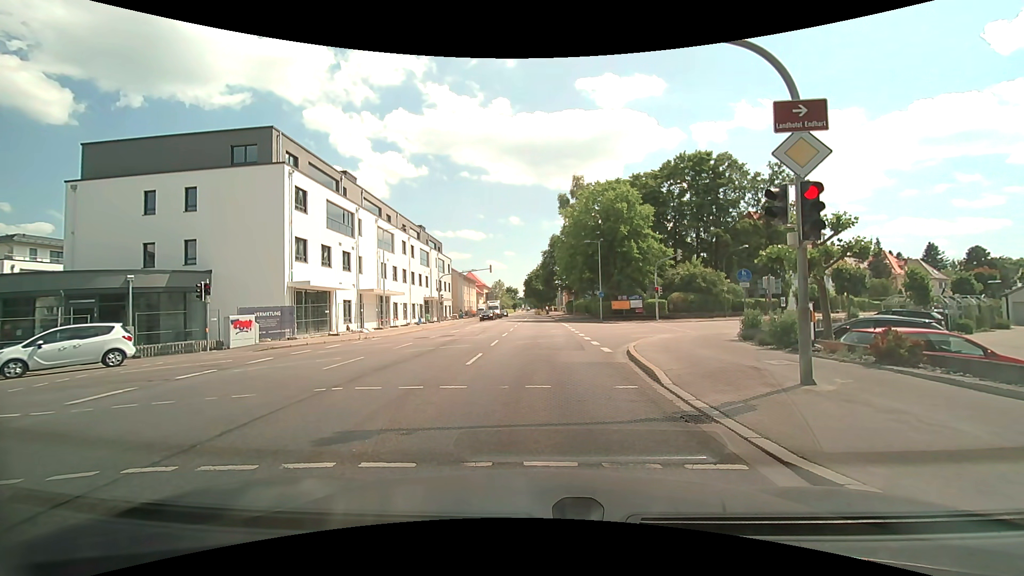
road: secondary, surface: asphalt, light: Day
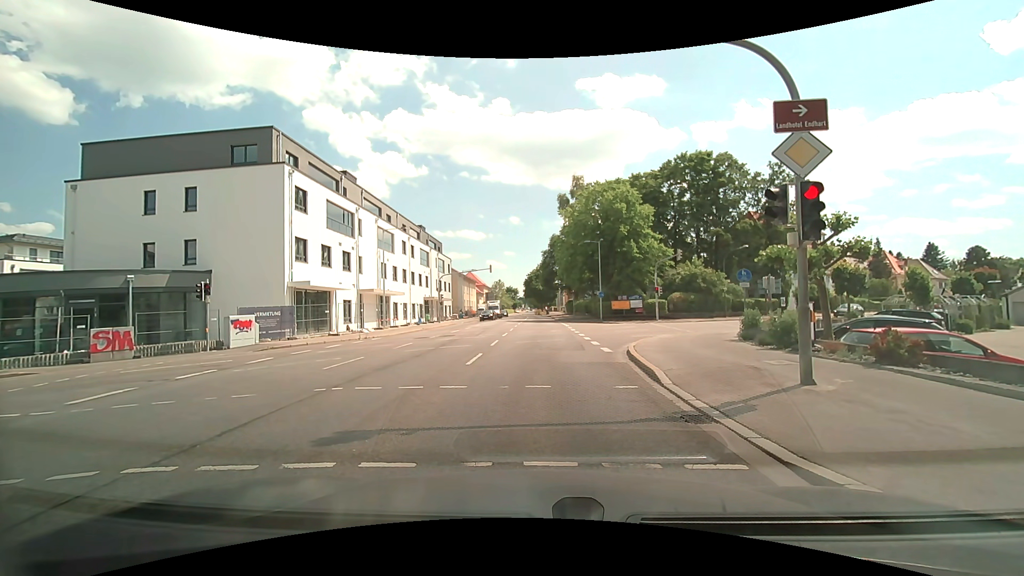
(0.0, 0.0) m; 0°
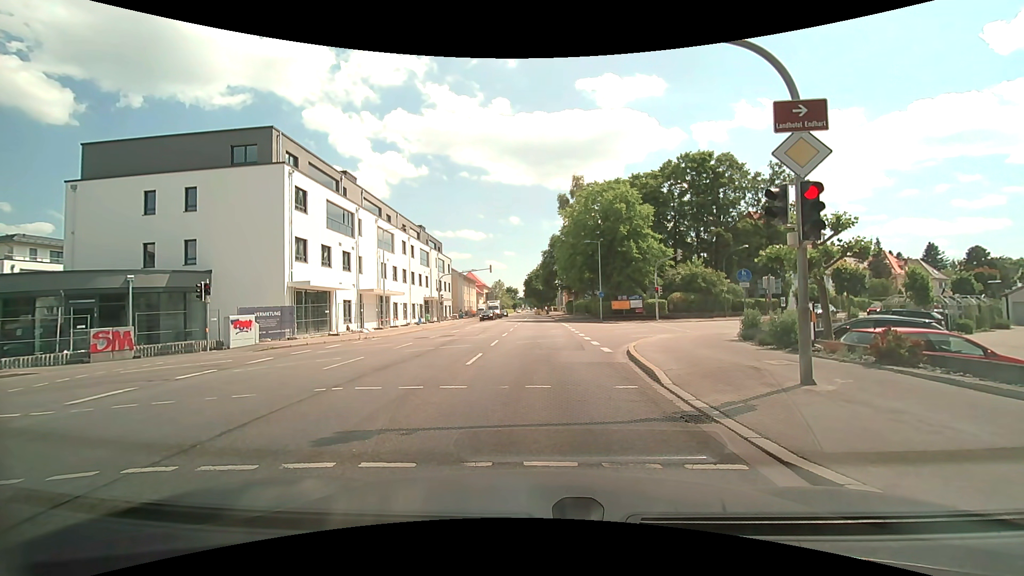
(0.0, 0.0) m; 0°
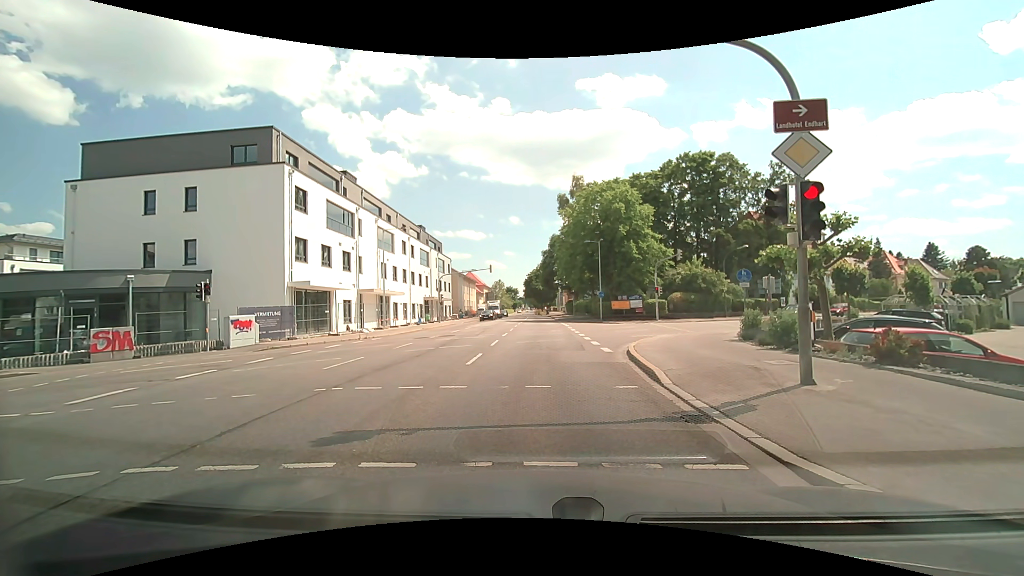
(0.0, 0.0) m; 0°
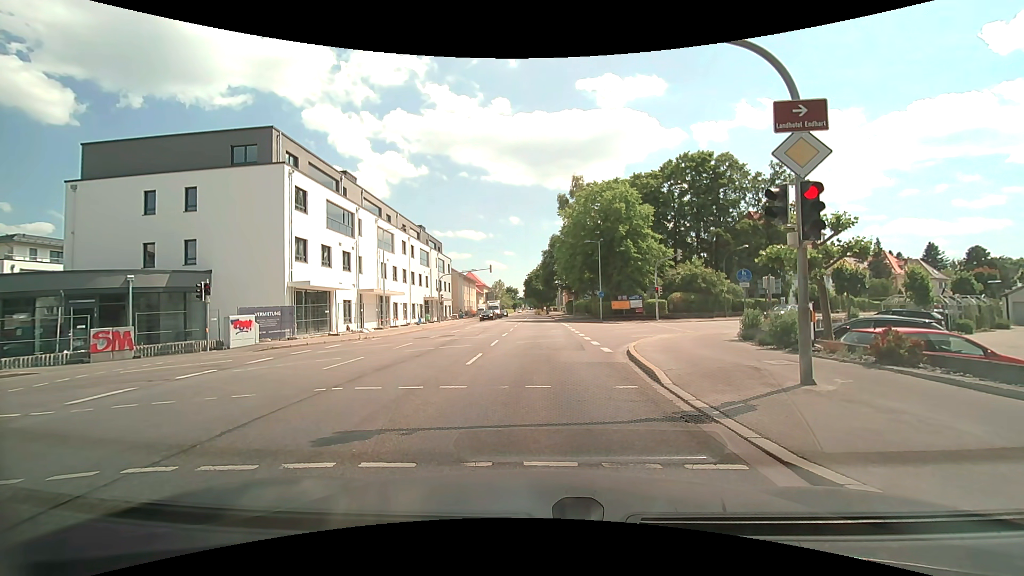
(0.0, 0.0) m; 0°
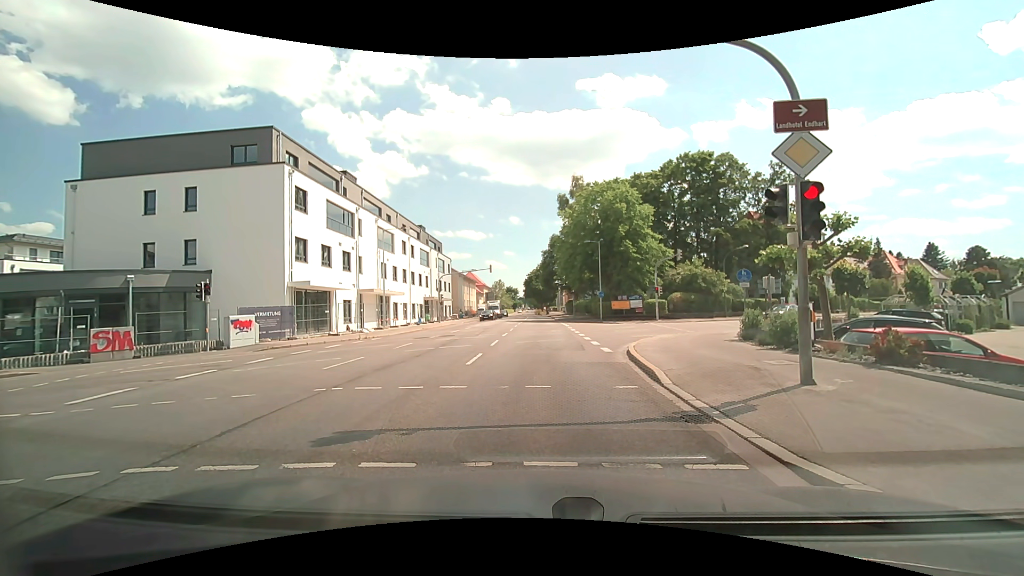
(0.0, 0.0) m; 0°
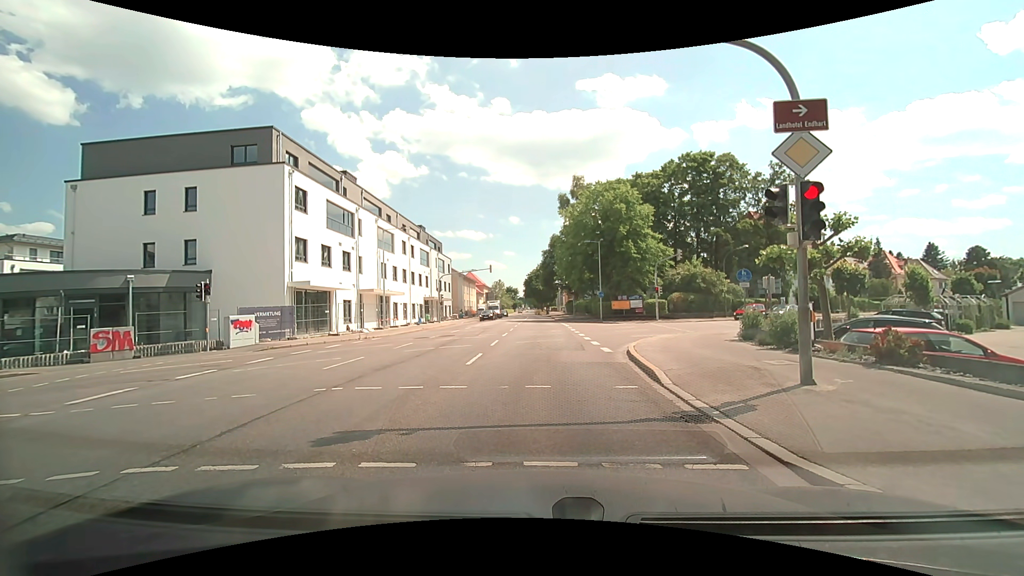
(0.0, 0.0) m; 0°
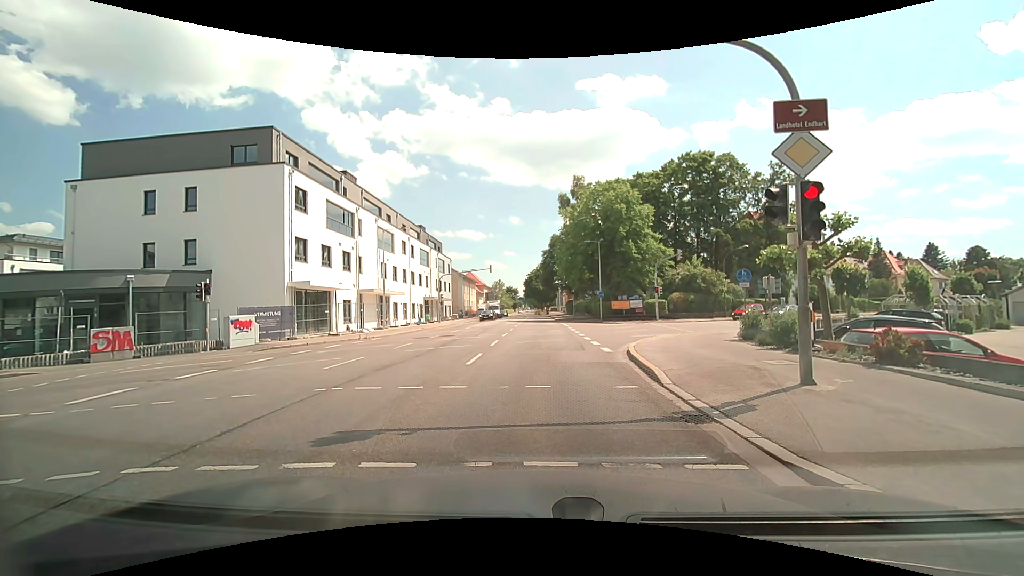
(0.0, 0.0) m; 0°
(0, +10) (+1, +20) (+5, +29) (+11, +36) (+19, +43) (+27, +49) (+34, +56) (+41, +63) (+49, +69) (+57, +76) m
